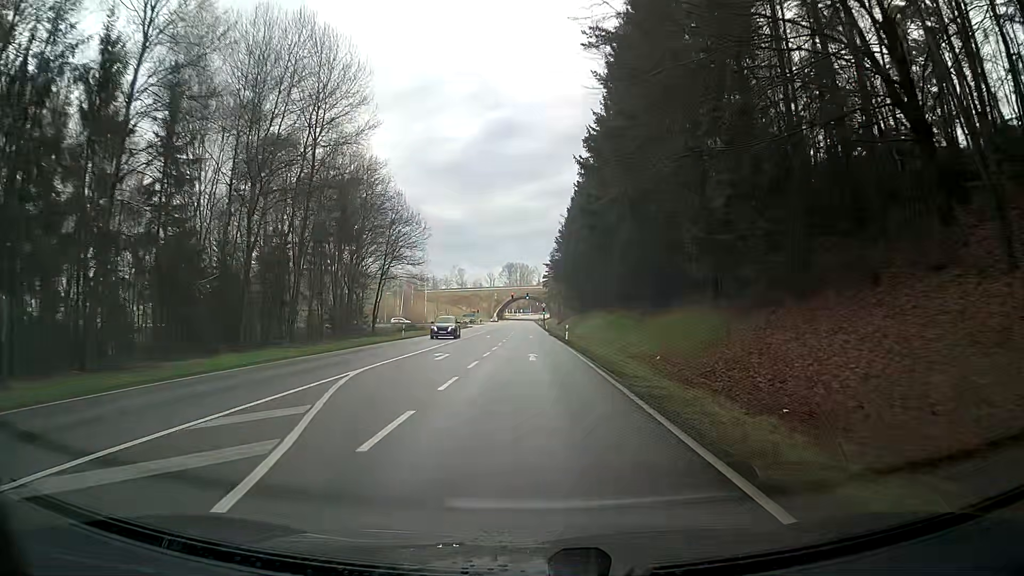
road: secondary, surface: asphalt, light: Day
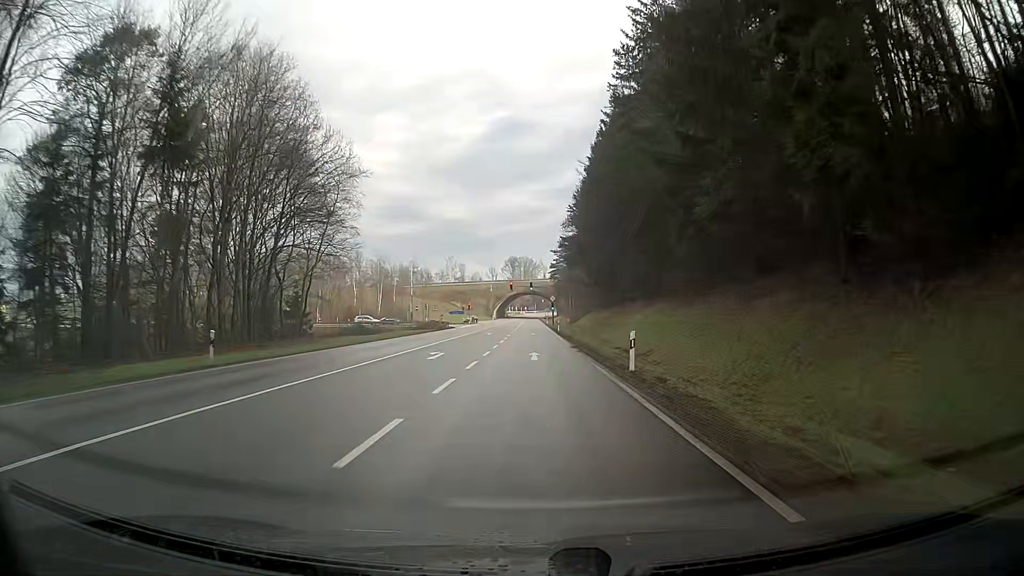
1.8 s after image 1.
(-0.3, +30.9) m; -1°
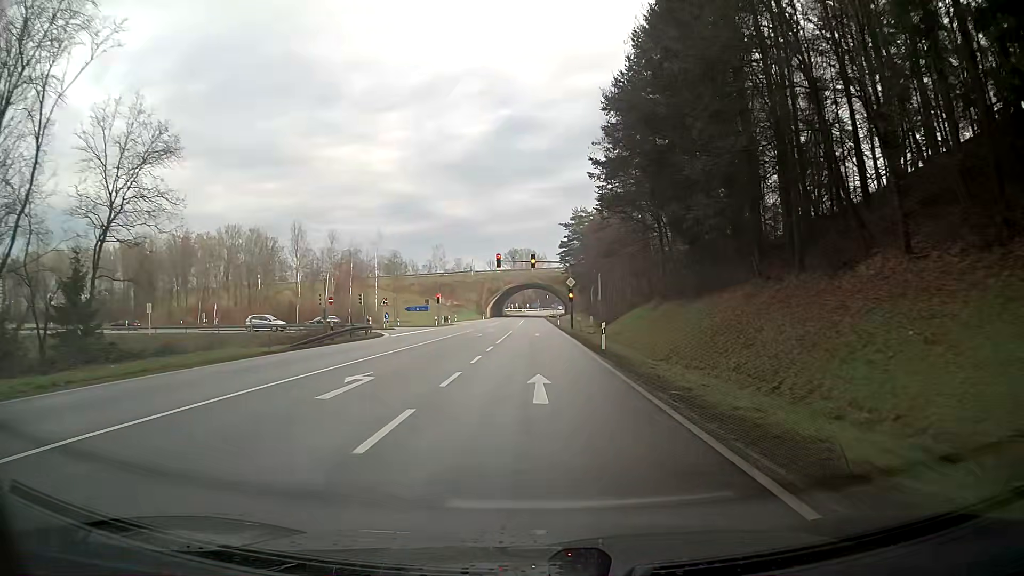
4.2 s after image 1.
(0.0, +41.4) m; 0°
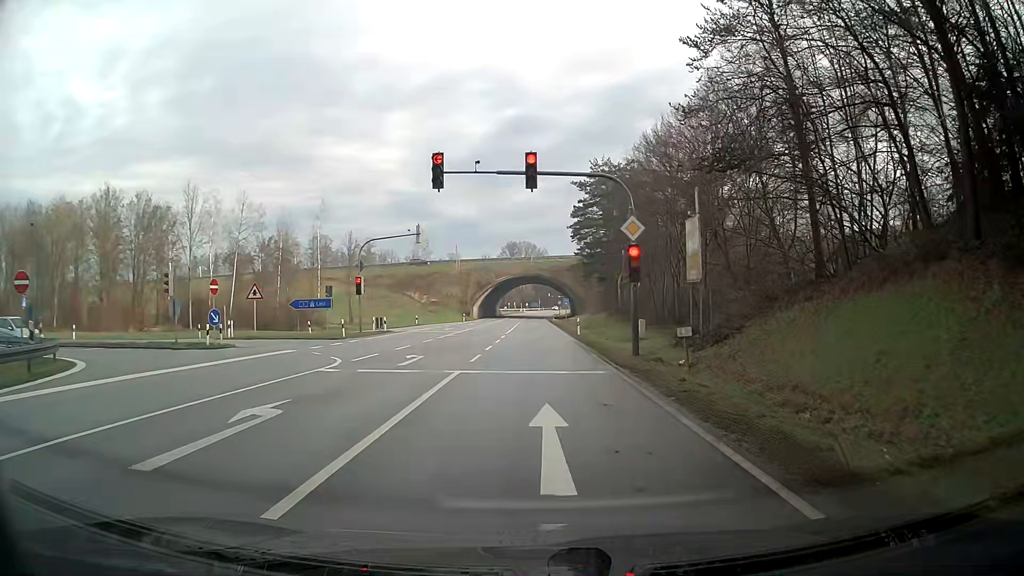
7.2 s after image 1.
(0.0, +33.8) m; 0°
(0, +10) (0, +20) (0, +30) (0, +40) (0, +50) (0, +60) (0, +70) (-1, +80) (-1, +90) (-1, +100) m
